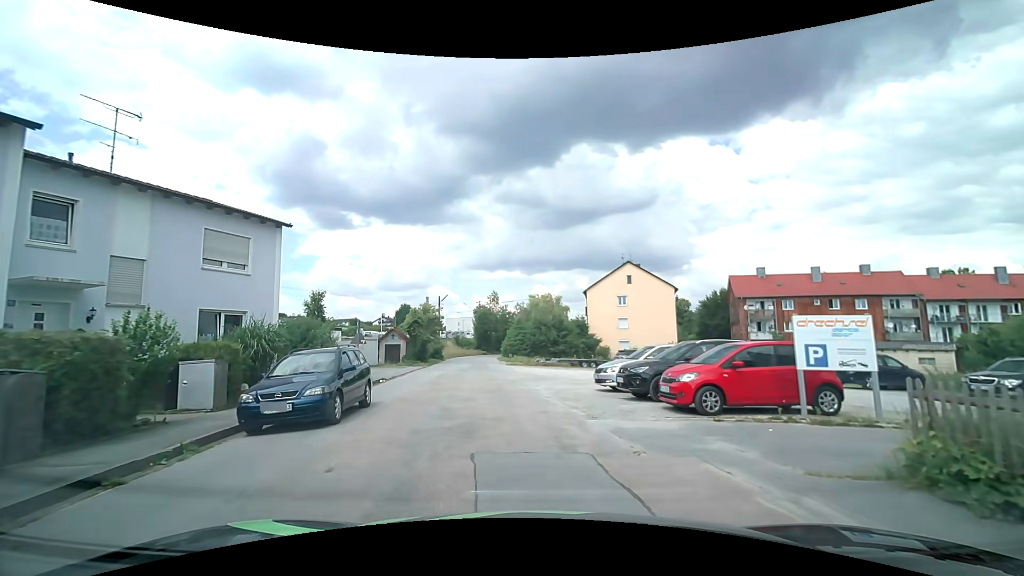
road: residential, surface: asphalt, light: Day
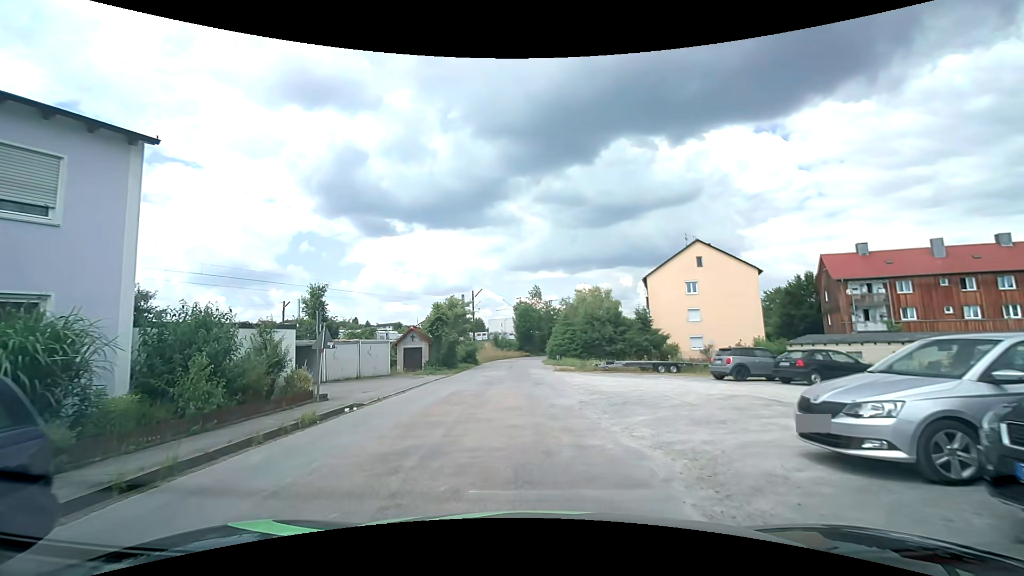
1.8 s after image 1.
(-0.3, +9.8) m; -4°
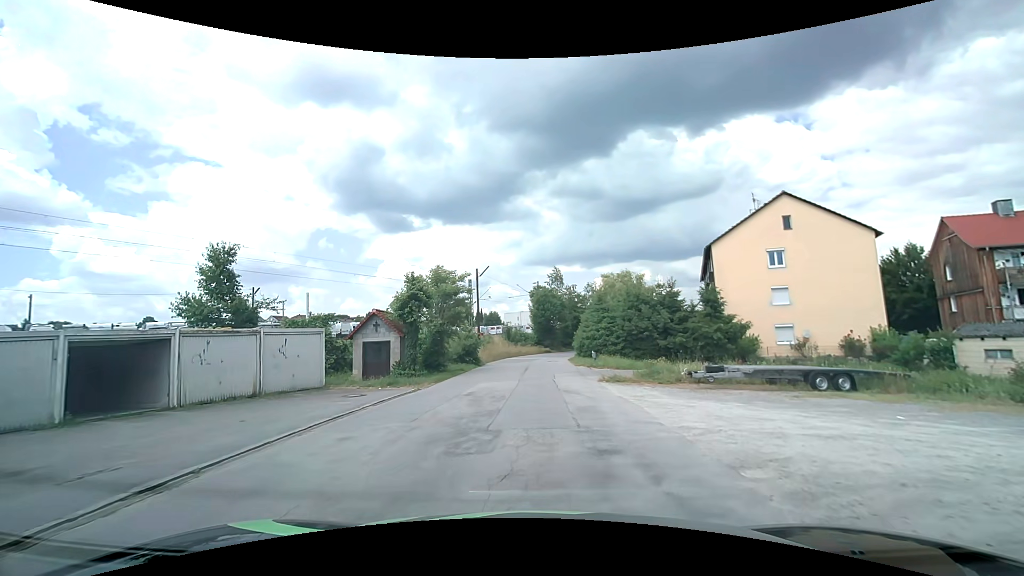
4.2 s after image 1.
(-0.5, +13.6) m; -3°
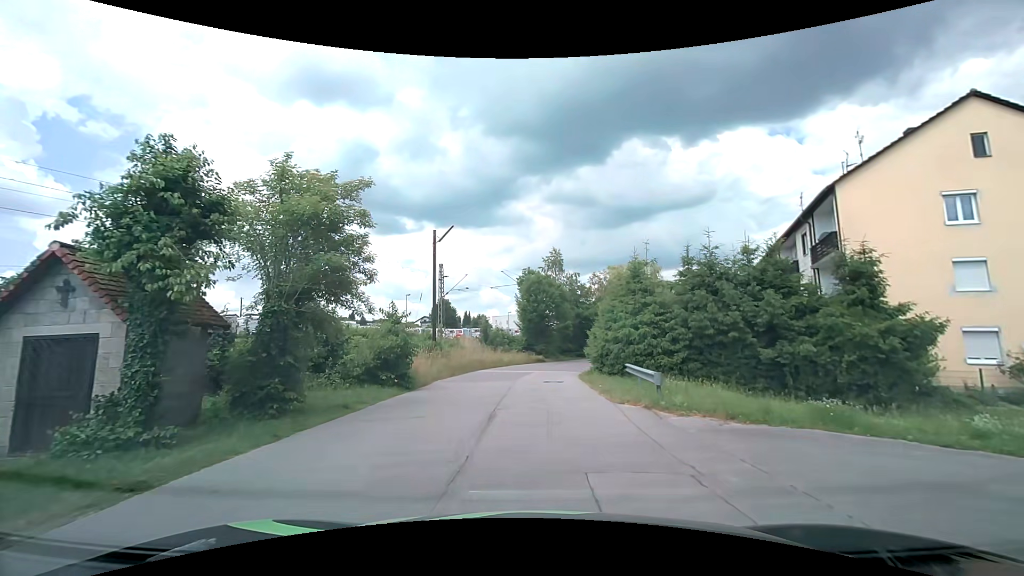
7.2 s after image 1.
(+0.2, +16.9) m; +1°
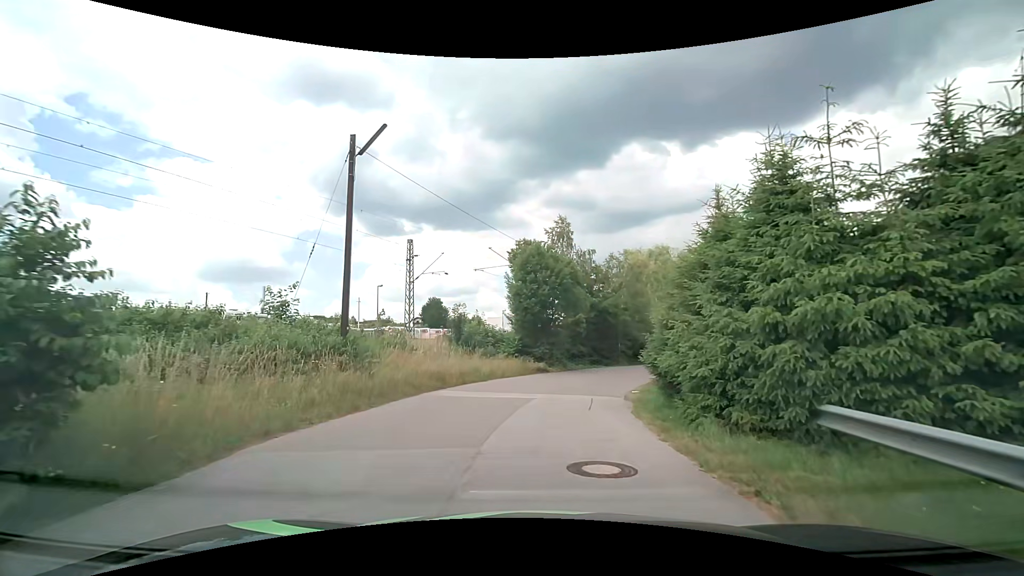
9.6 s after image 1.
(+0.1, +13.9) m; 0°
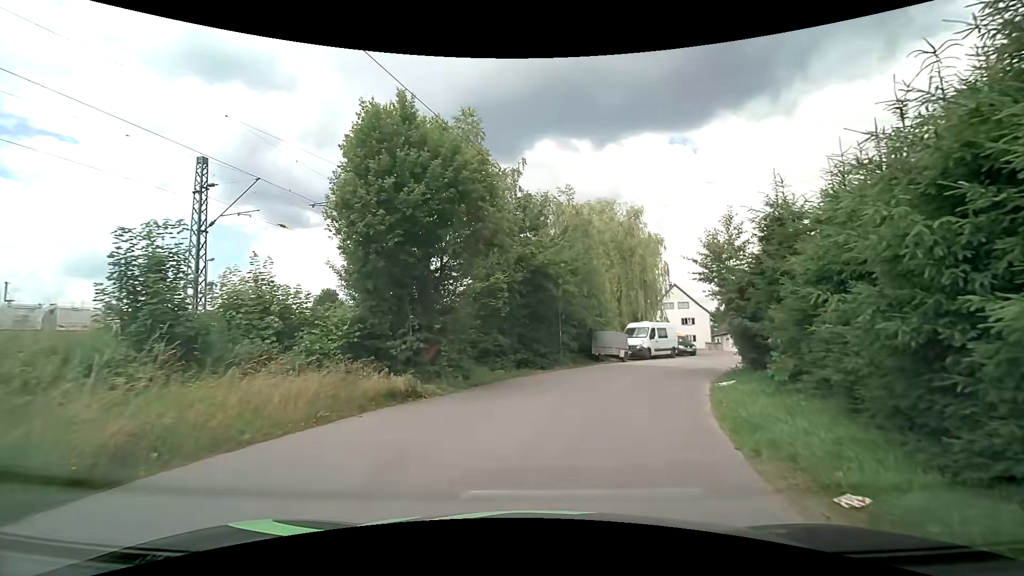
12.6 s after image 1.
(+1.3, +16.6) m; +11°
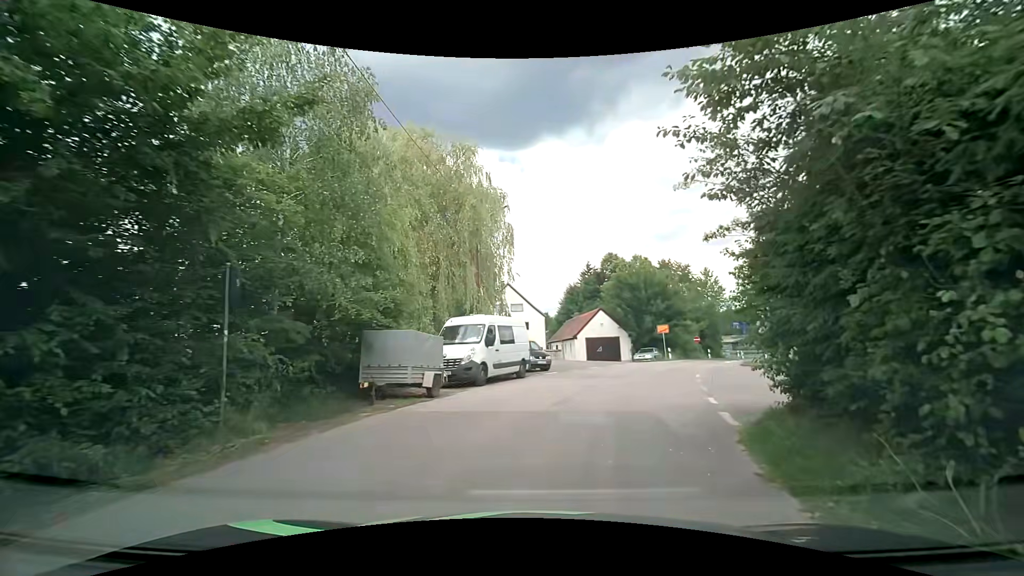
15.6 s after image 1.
(+2.6, +15.9) m; +19°
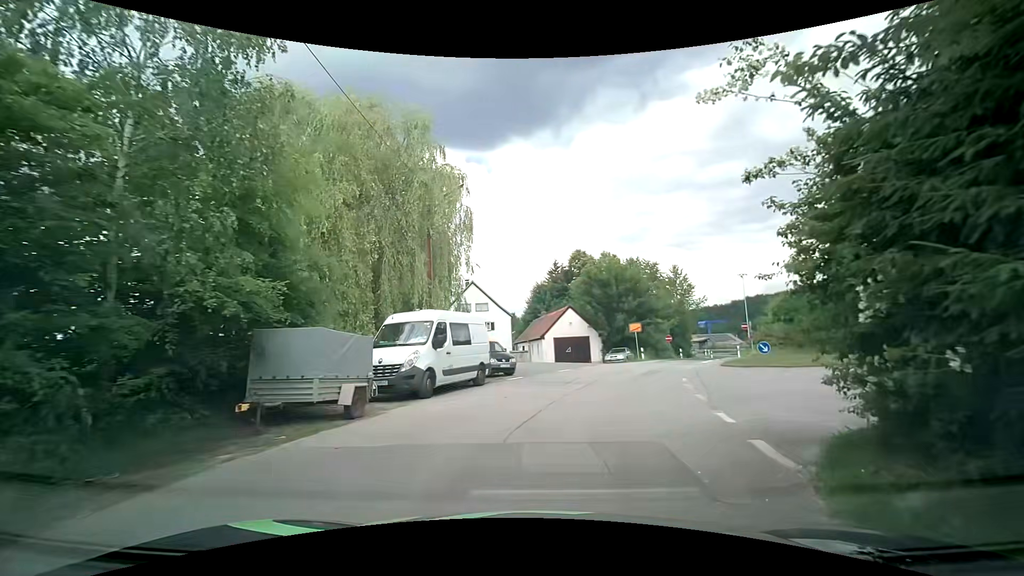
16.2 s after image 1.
(+0.1, +3.2) m; +3°
